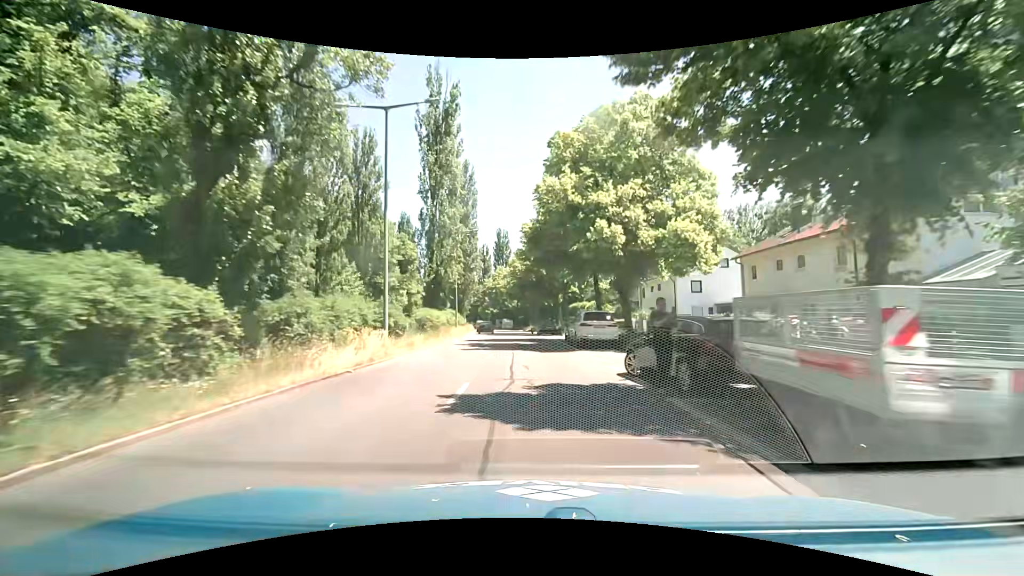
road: secondary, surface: asphalt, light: Day
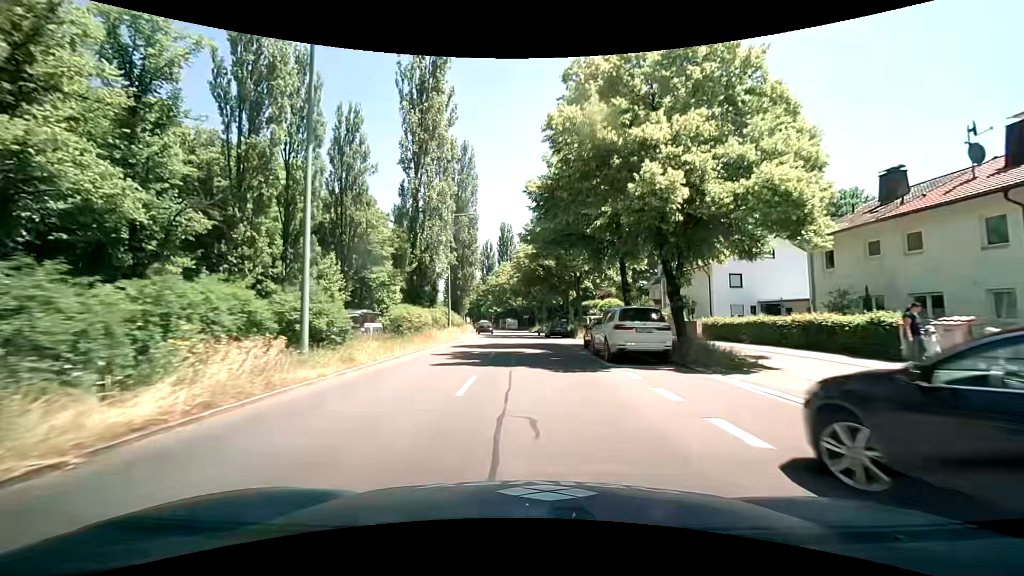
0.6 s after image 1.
(-0.1, +7.9) m; -1°
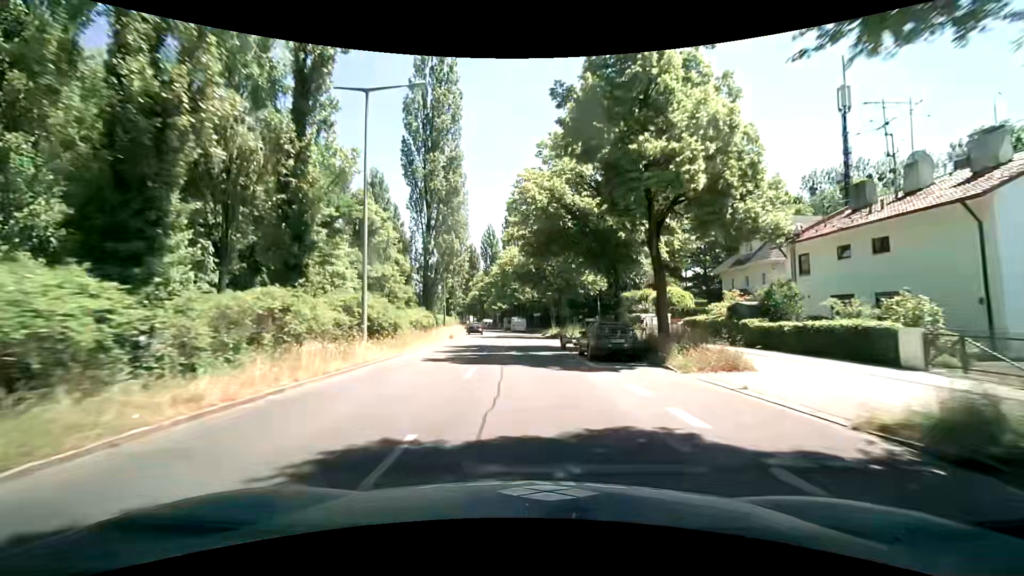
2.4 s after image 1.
(0.0, +24.0) m; -1°
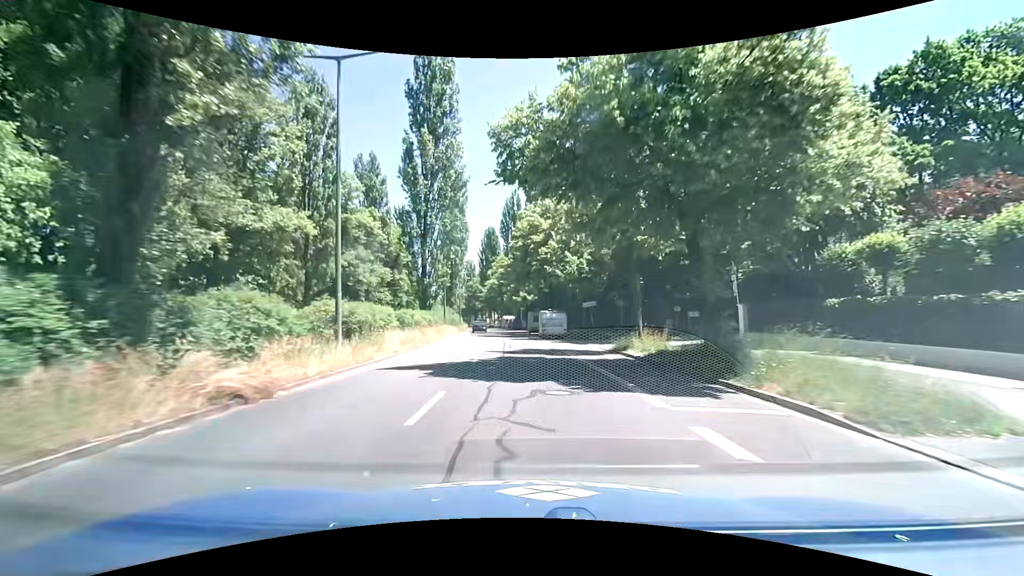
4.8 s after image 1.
(-0.6, +32.6) m; -3°
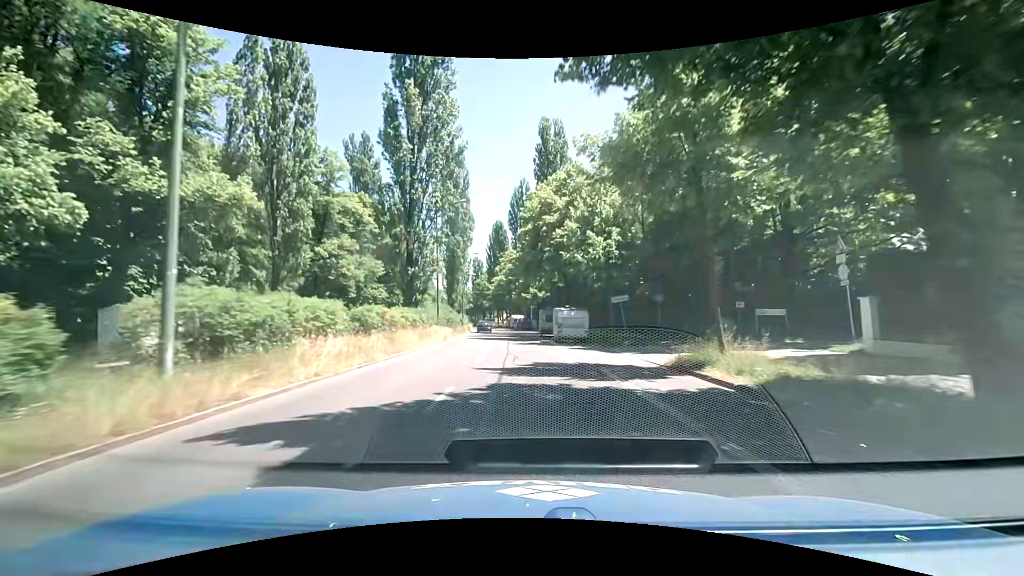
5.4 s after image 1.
(-0.1, +8.2) m; -1°
(0, +10) (0, +20) (-1, +30) (-1, +40) (-2, +50) (-3, +60) (-4, +70) (-5, +80) (-6, +90) (-7, +100) m
